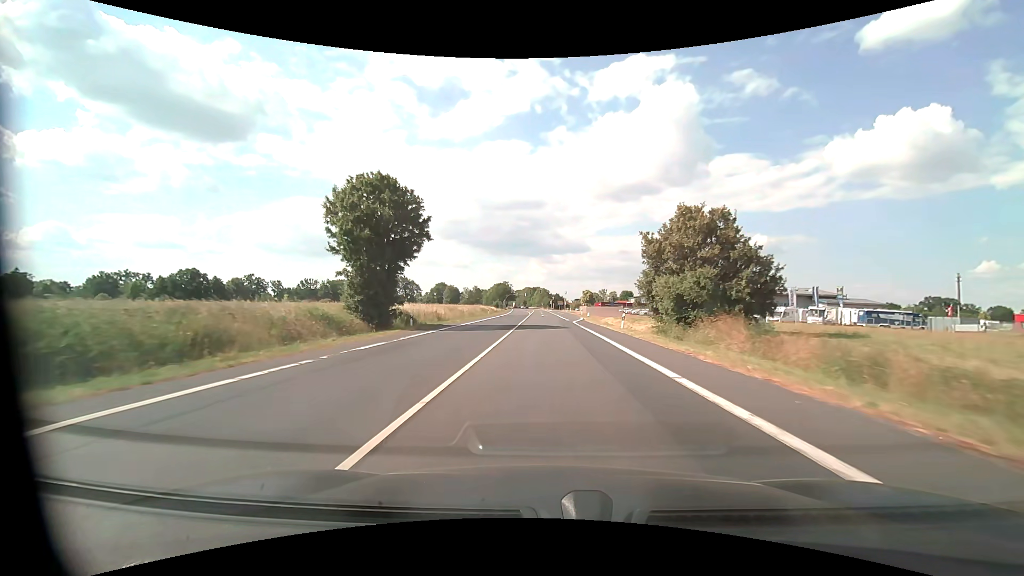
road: primary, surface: asphalt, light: Day
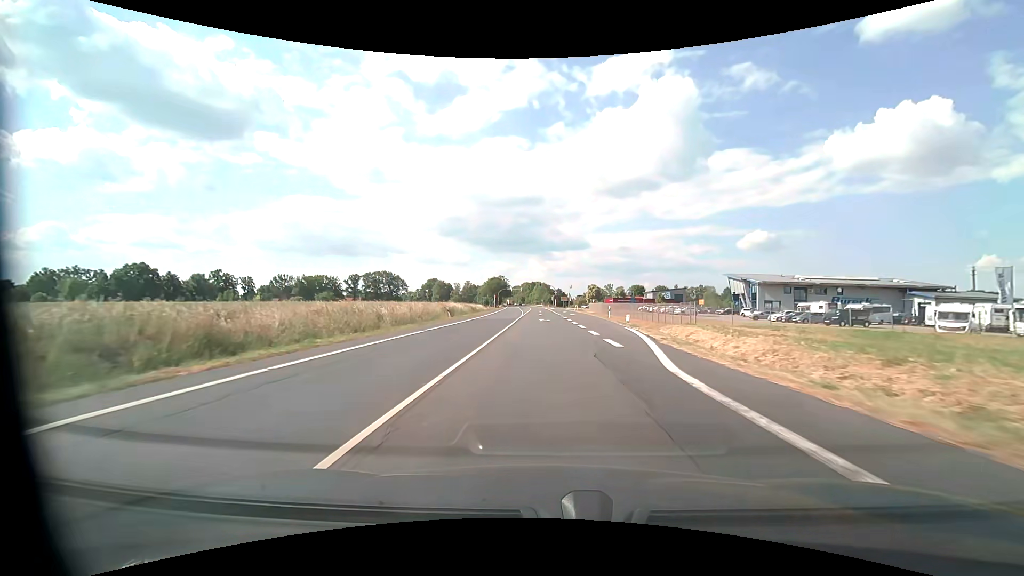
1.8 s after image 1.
(0.0, +33.4) m; 0°
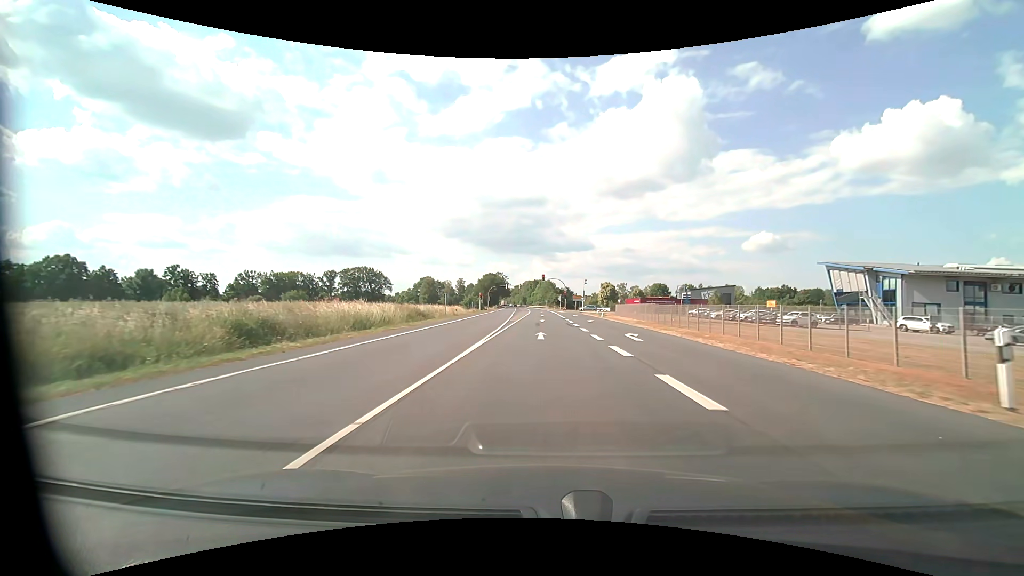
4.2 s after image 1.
(-0.2, +39.0) m; -1°
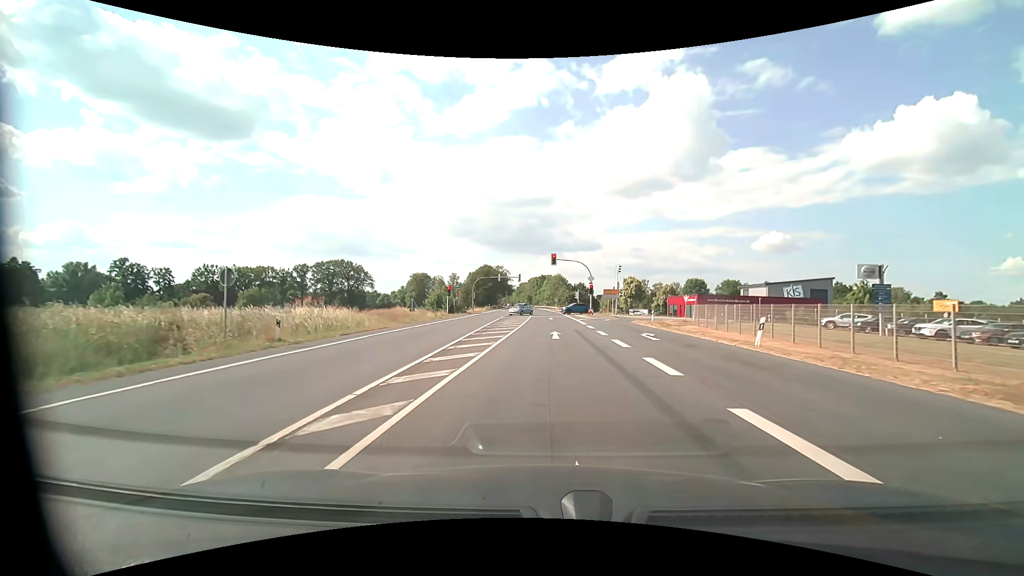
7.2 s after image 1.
(-0.4, +39.1) m; -1°
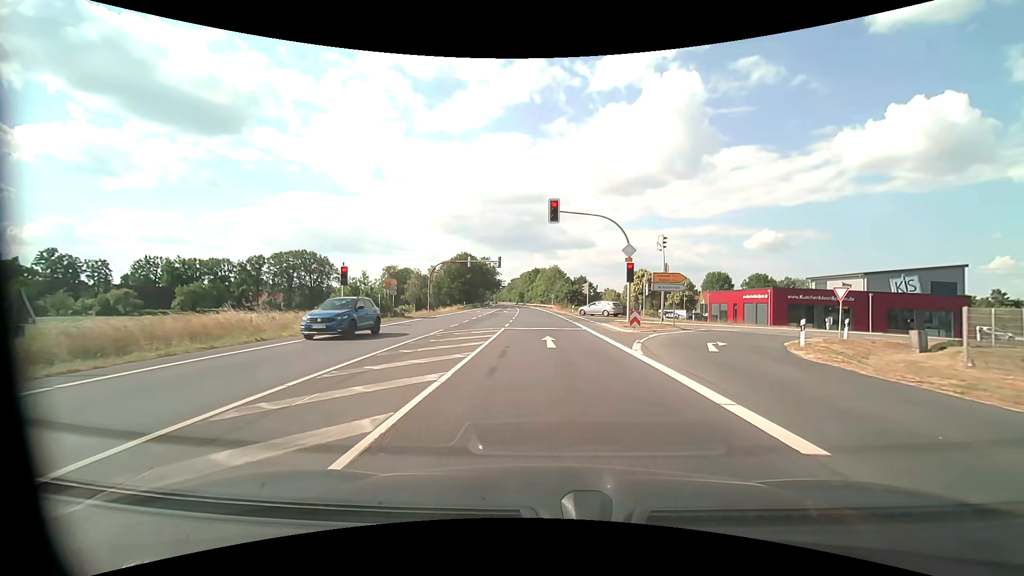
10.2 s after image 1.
(+0.2, +28.8) m; +1°
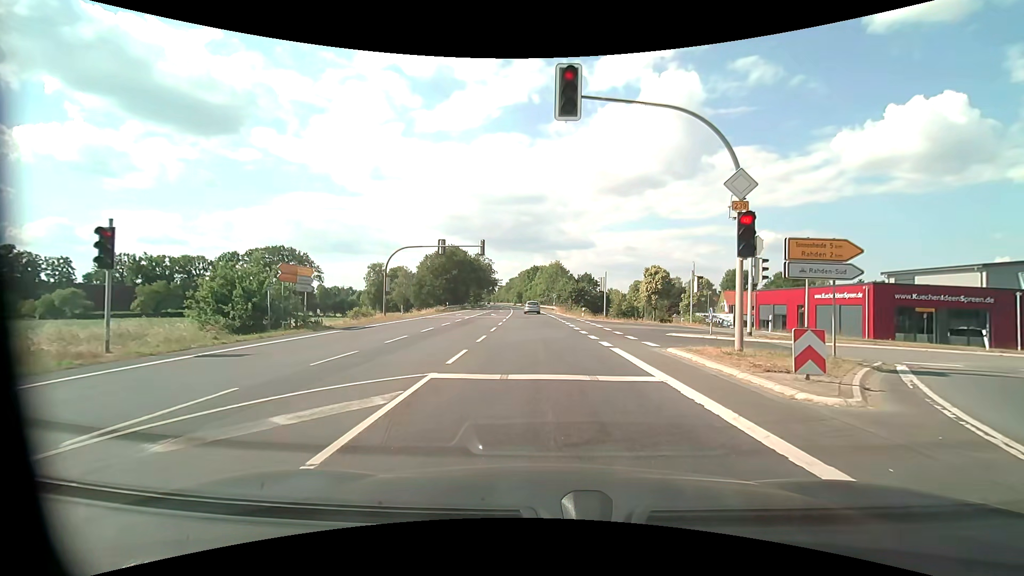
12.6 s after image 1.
(0.0, +15.8) m; 0°
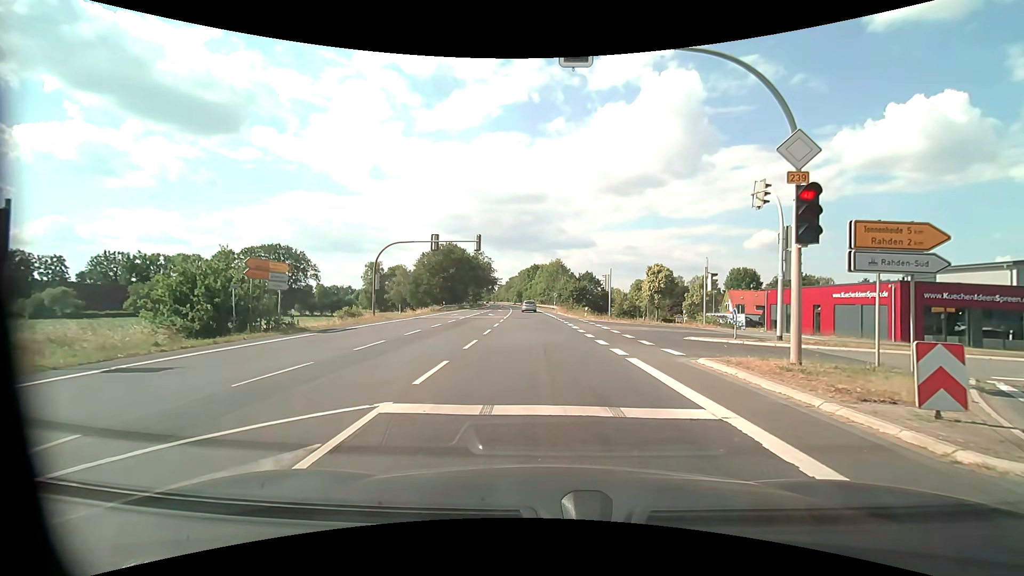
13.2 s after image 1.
(0.0, +2.6) m; 0°
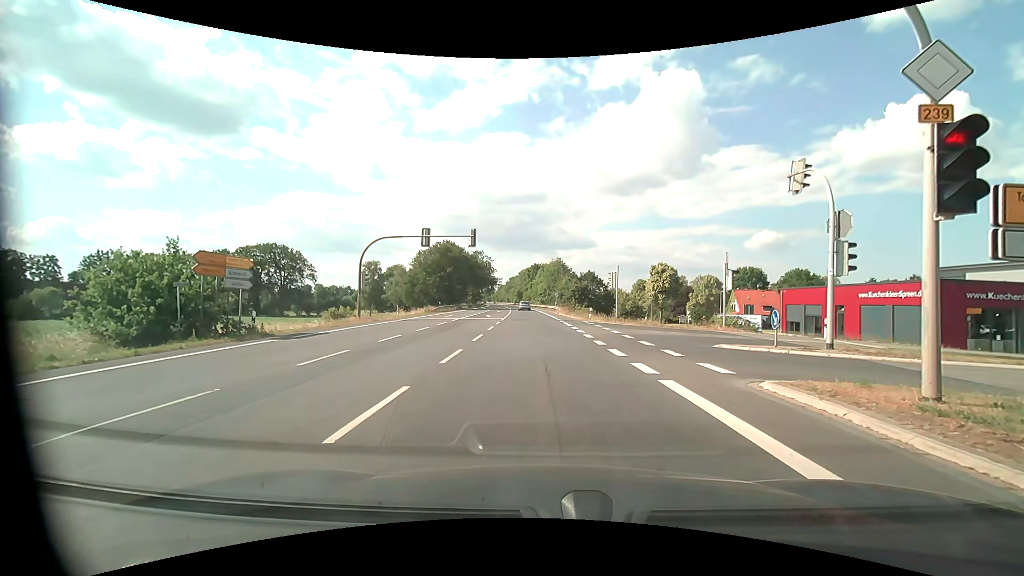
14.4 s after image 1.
(0.0, +3.0) m; 0°
(0, +10) (0, +20) (-1, +30) (-1, +40) (-2, +50) (-2, +60) (-3, +70) (-4, +80) (-5, +90) (-5, +100) m
